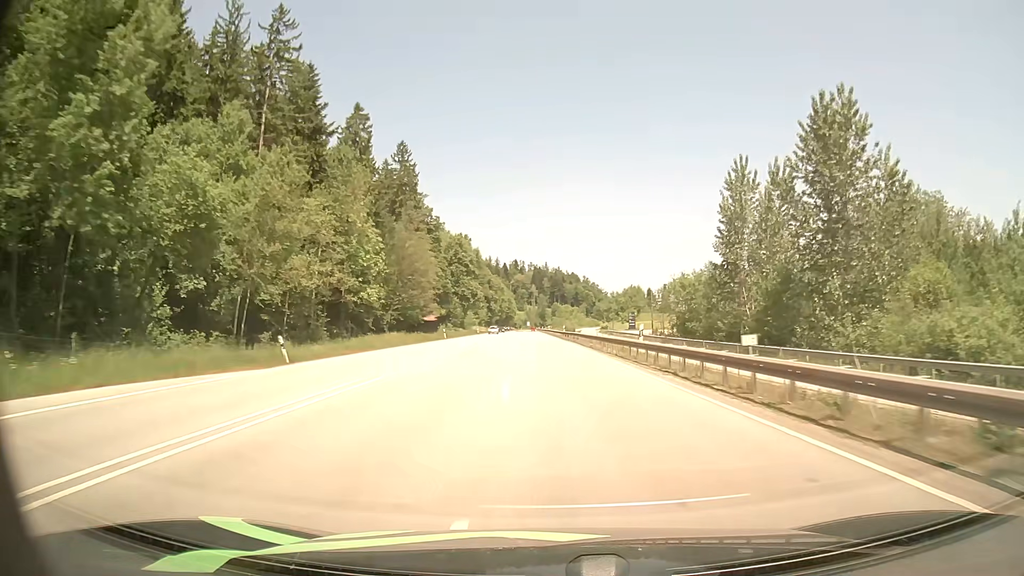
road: primary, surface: asphalt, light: Day
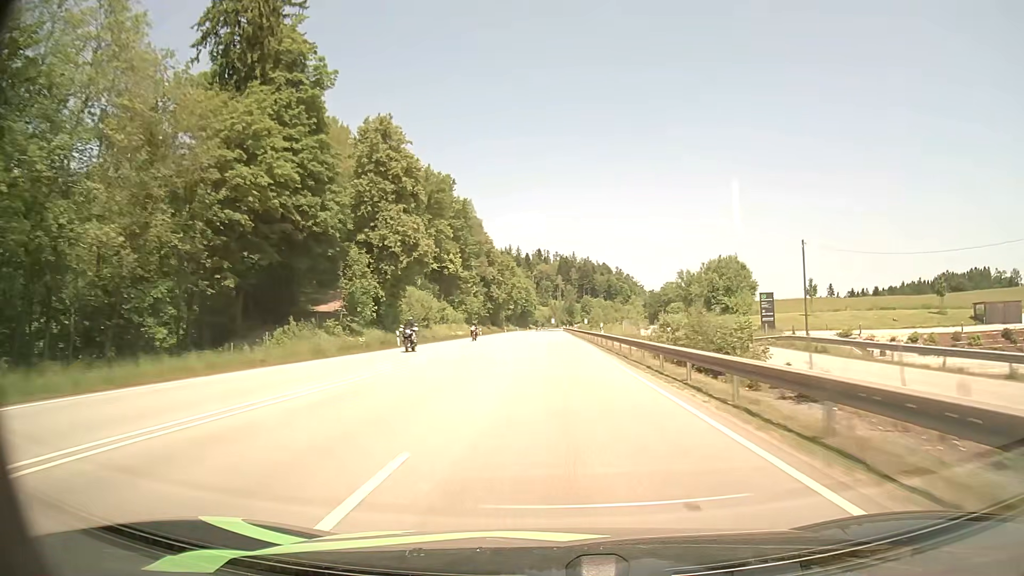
(-1.8, +81.7) m; -3°
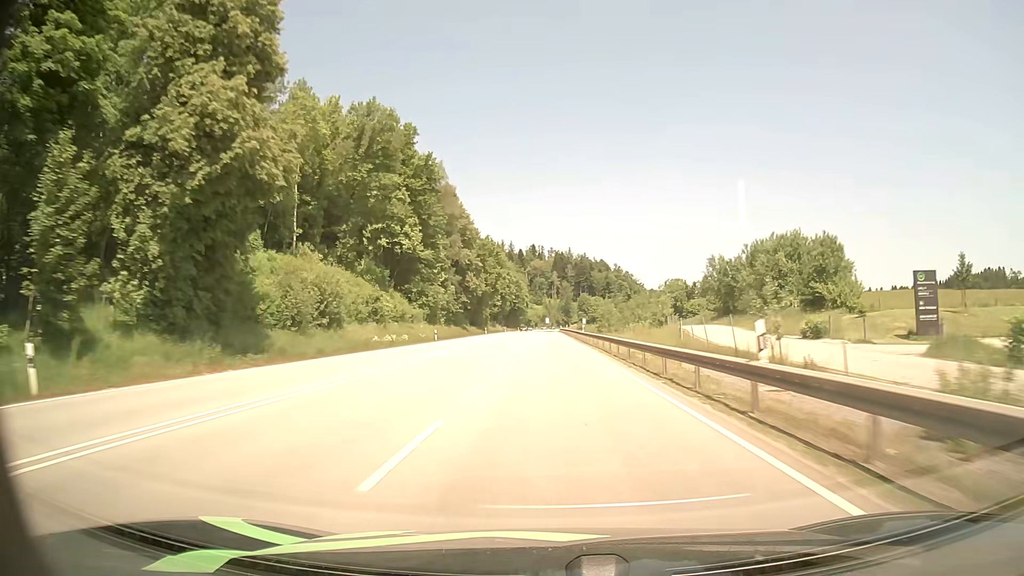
(+0.2, +33.3) m; +1°
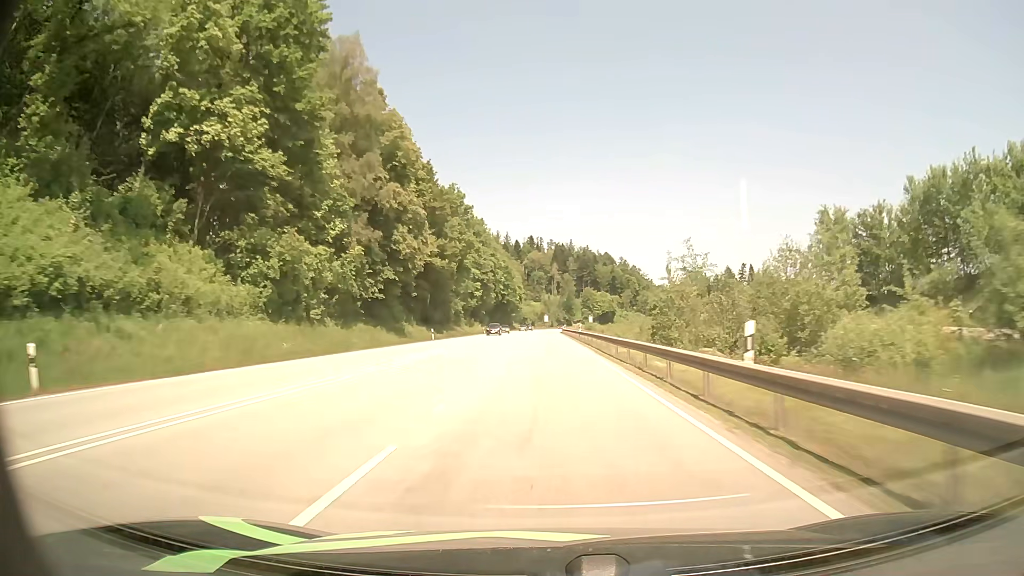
(0.0, +49.9) m; 0°
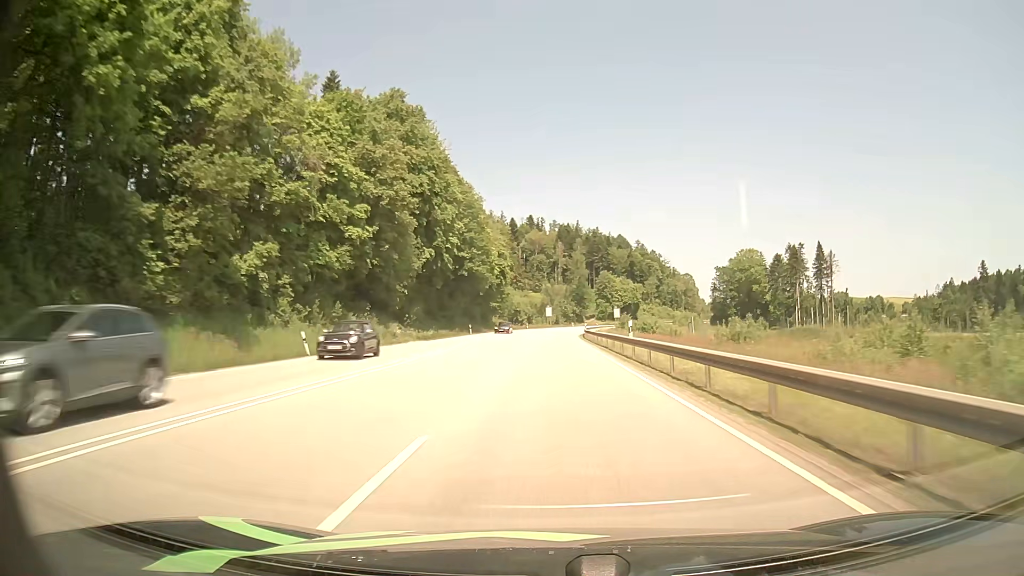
(-0.5, +83.3) m; 0°
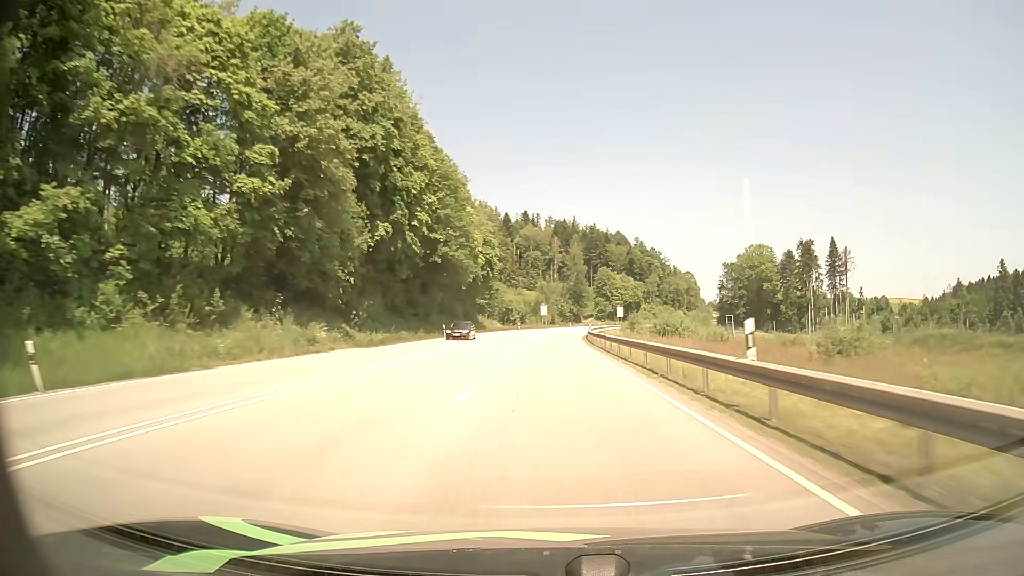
(0.0, +16.4) m; 0°
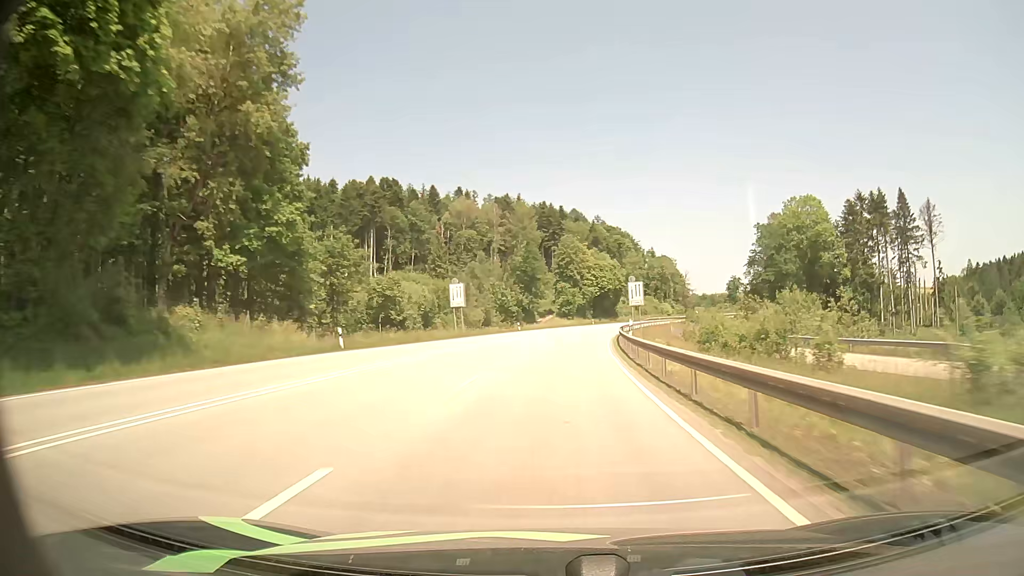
(+2.4, +80.7) m; +4°
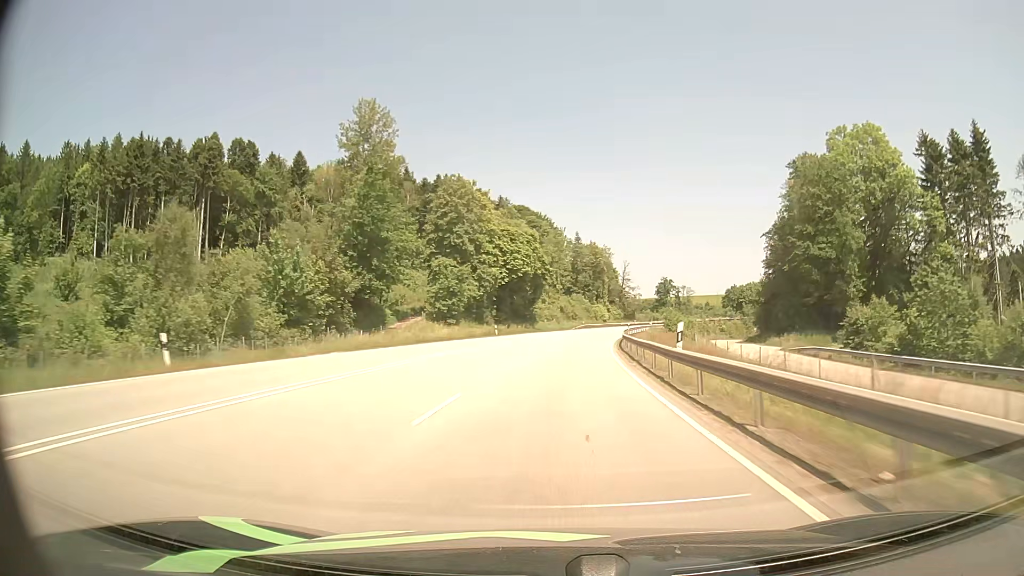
(+4.3, +64.2) m; +8°
(0, +10) (0, +20) (+1, +30) (+2, +40) (+3, +50) (+4, +60) (+6, +70) (+7, +80) (+9, +89) (+11, +99) m
